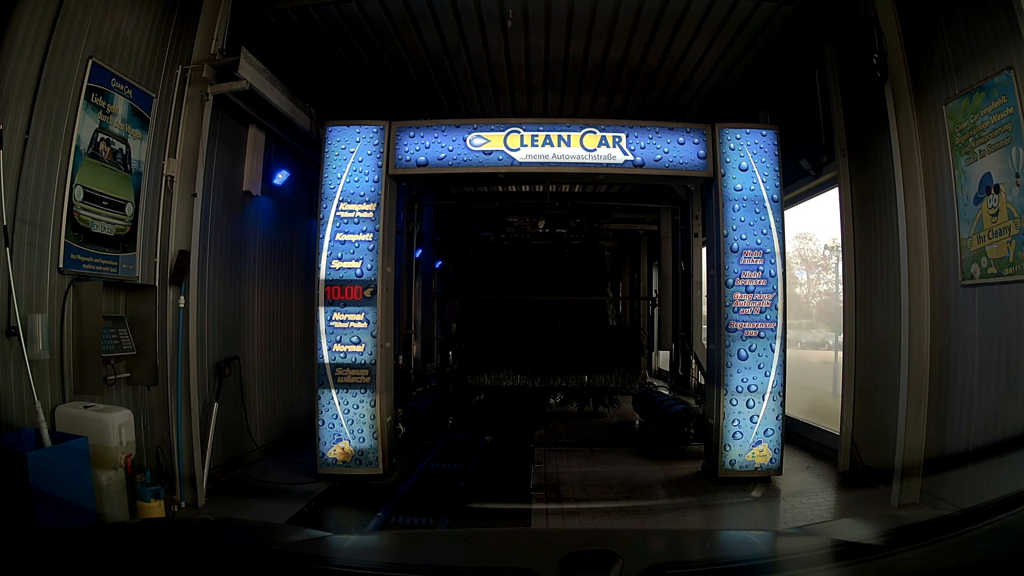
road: service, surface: asphalt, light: Day
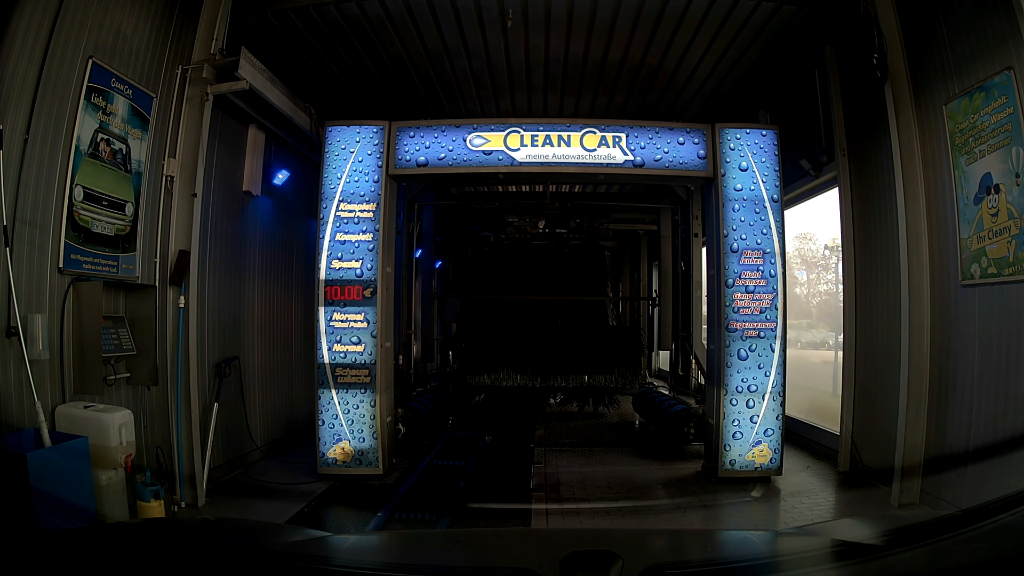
(0.0, 0.0) m; 0°
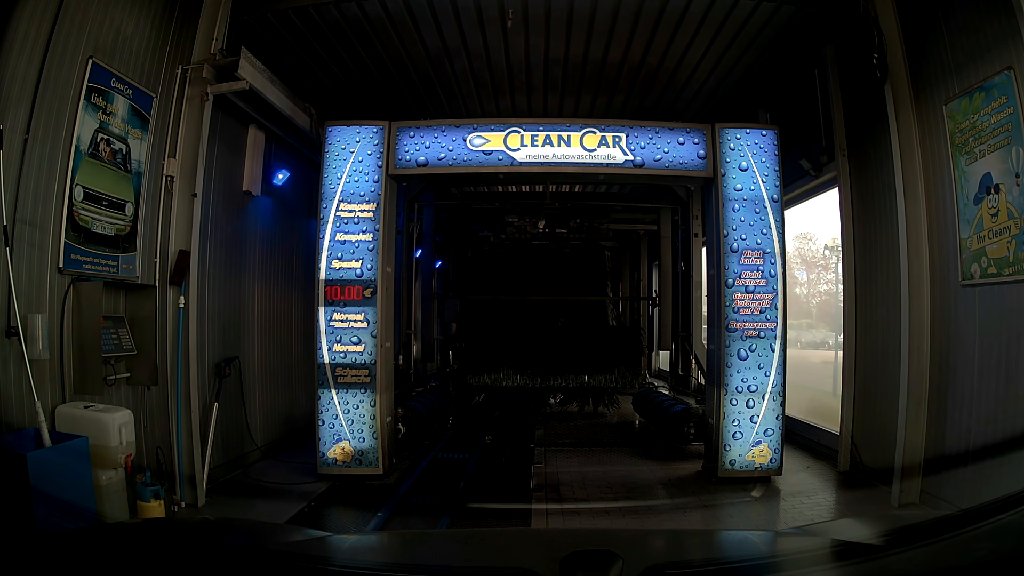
(0.0, 0.0) m; 0°
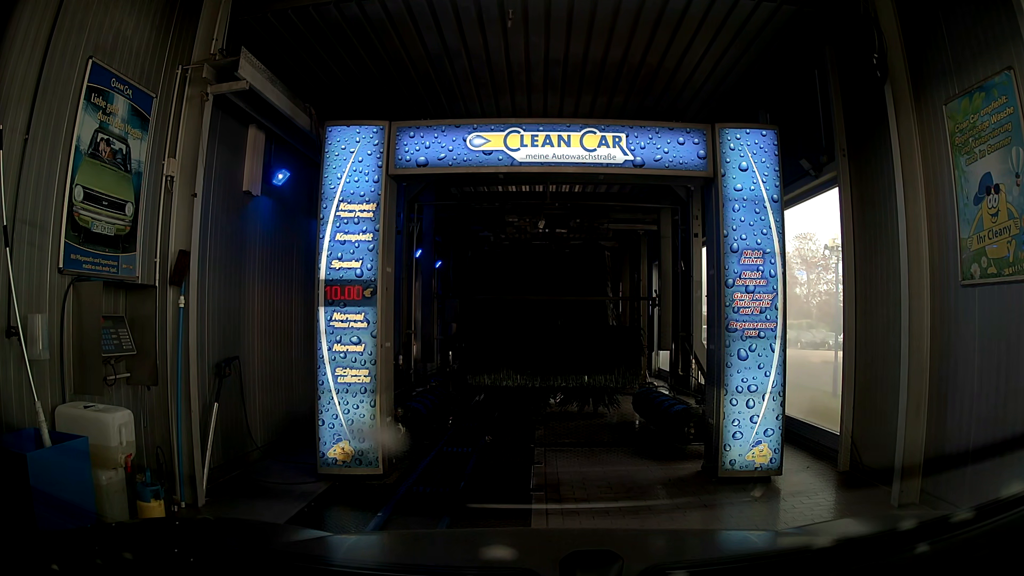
(0.0, 0.0) m; 0°
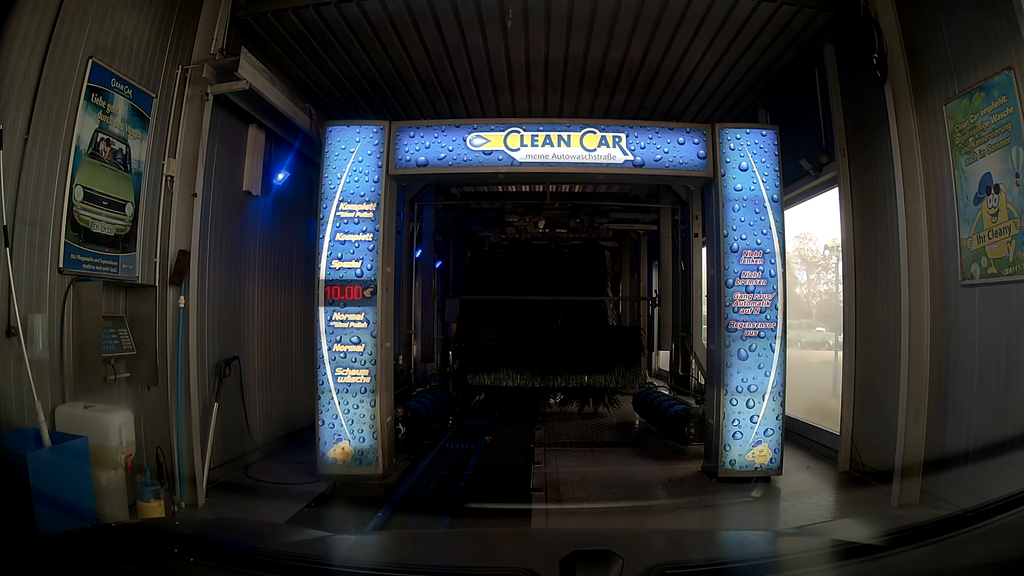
(0.0, 0.0) m; 0°
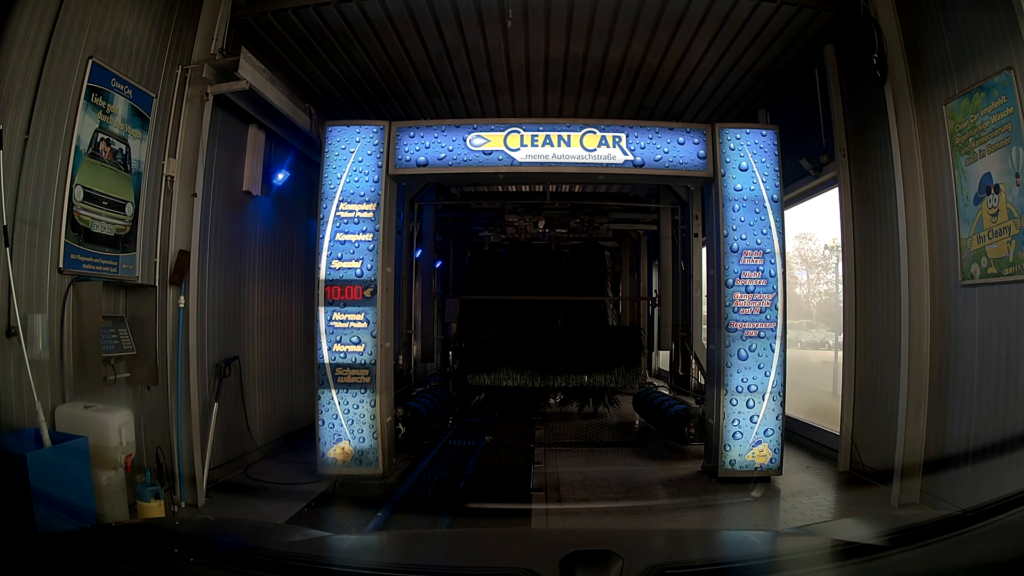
(0.0, 0.0) m; 0°
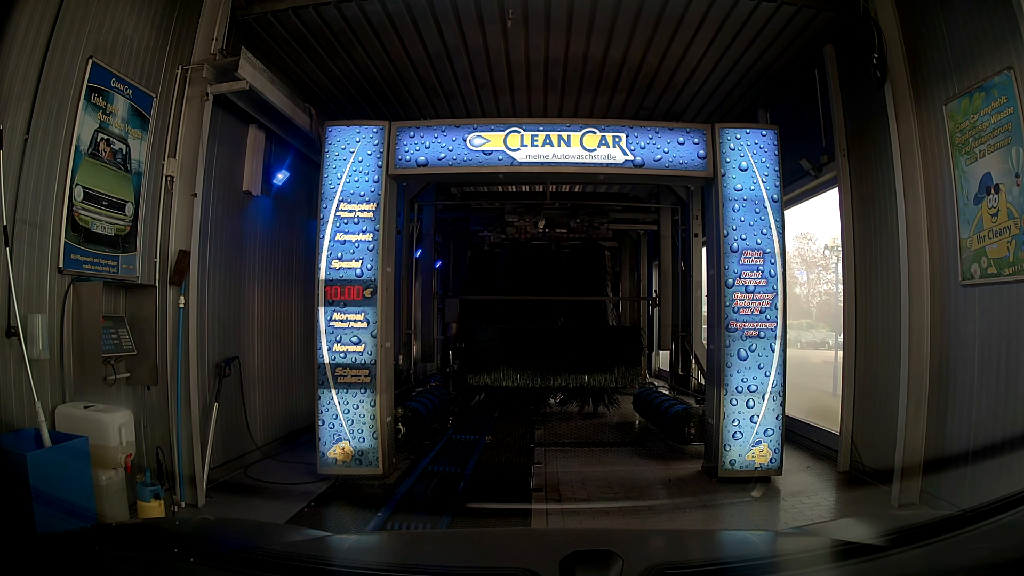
(0.0, 0.0) m; 0°
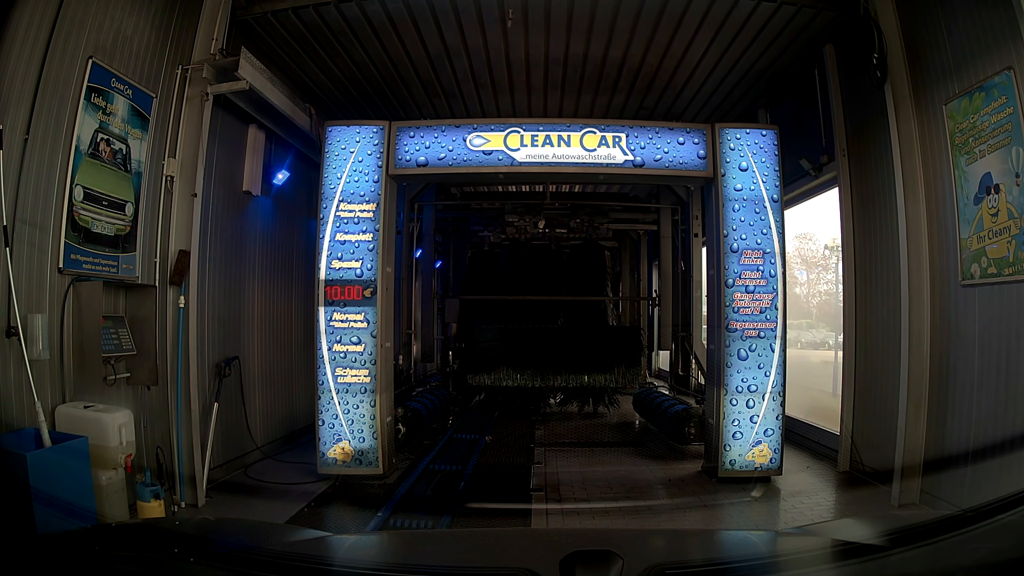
(0.0, 0.0) m; 0°
